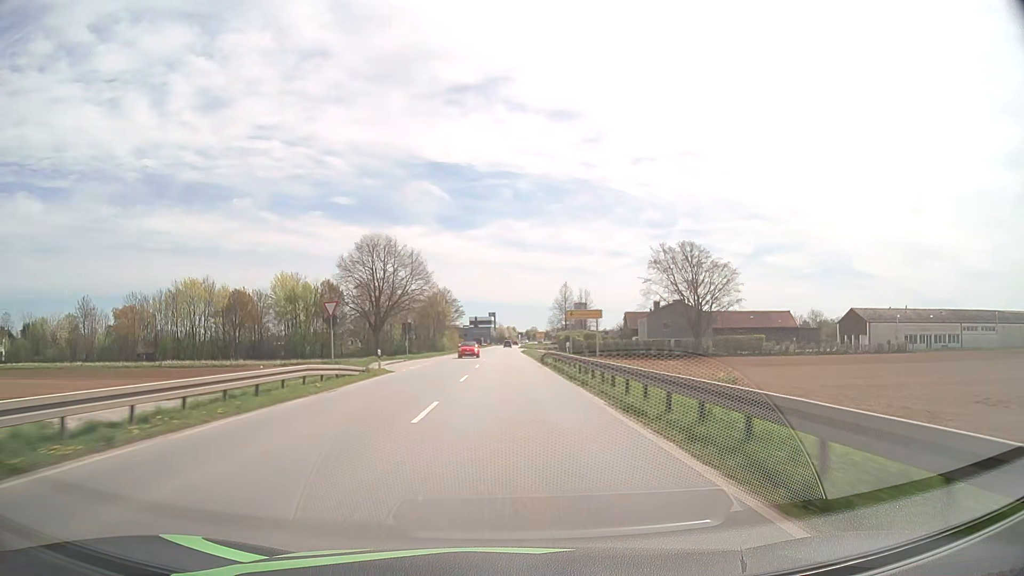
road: primary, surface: asphalt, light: Day
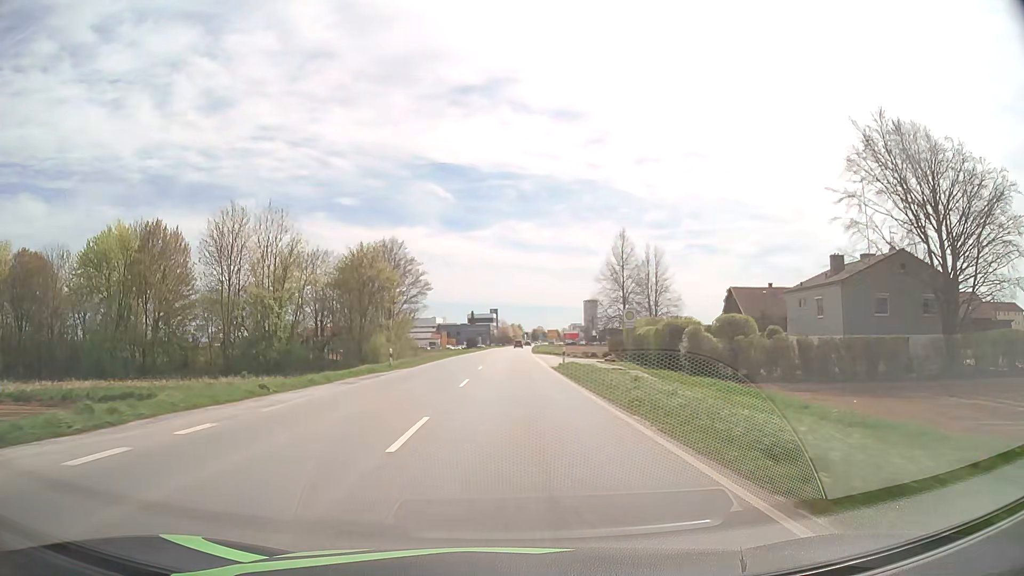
(-0.1, +63.0) m; 0°
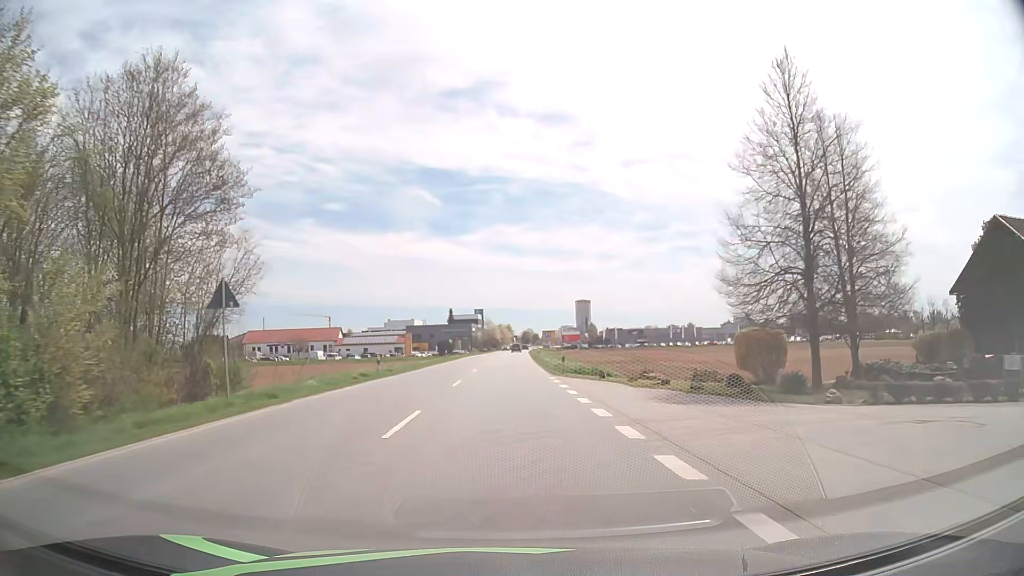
(+0.5, +46.5) m; +1°
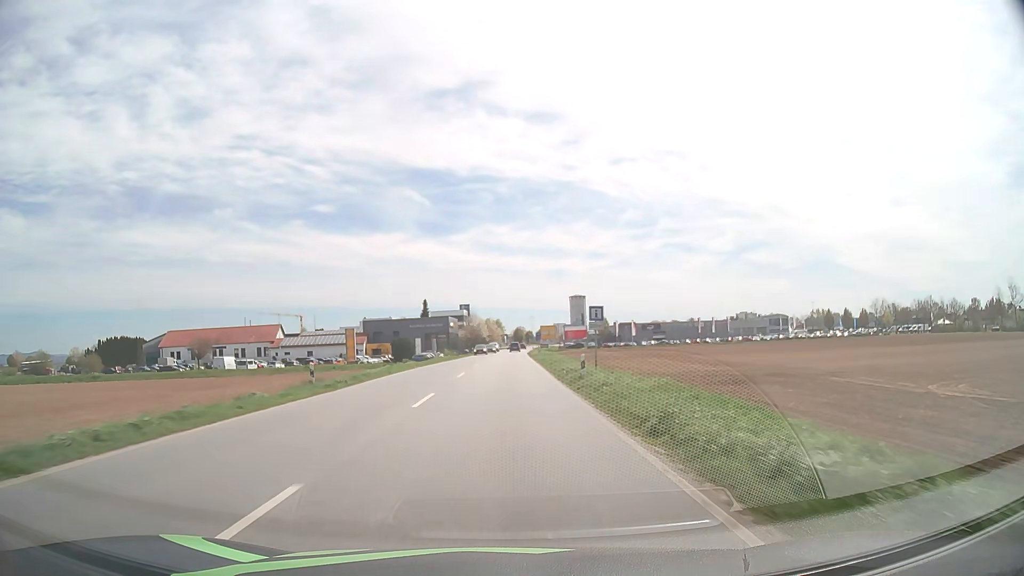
(+0.3, +43.1) m; +1°
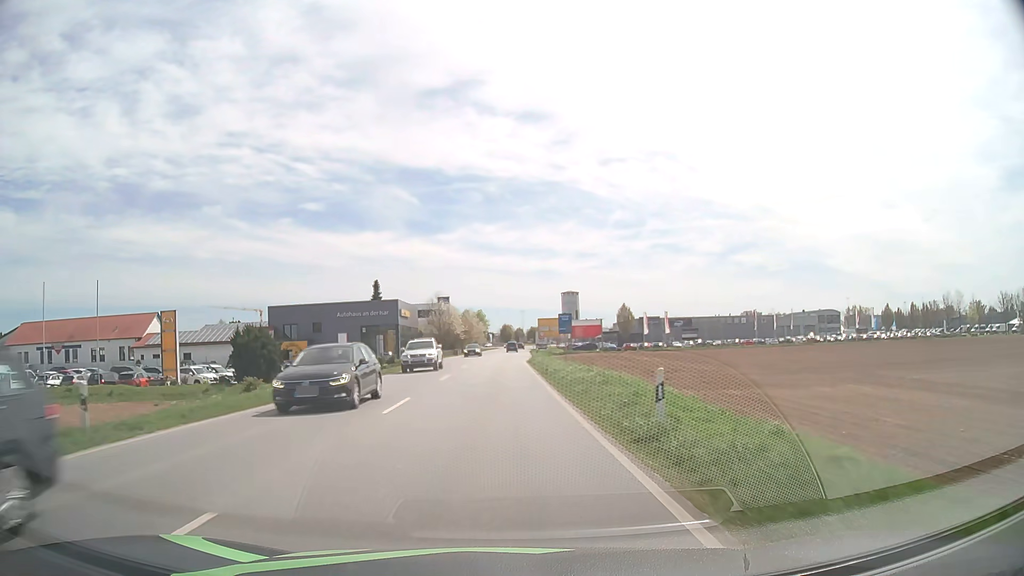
(+0.5, +49.1) m; +1°
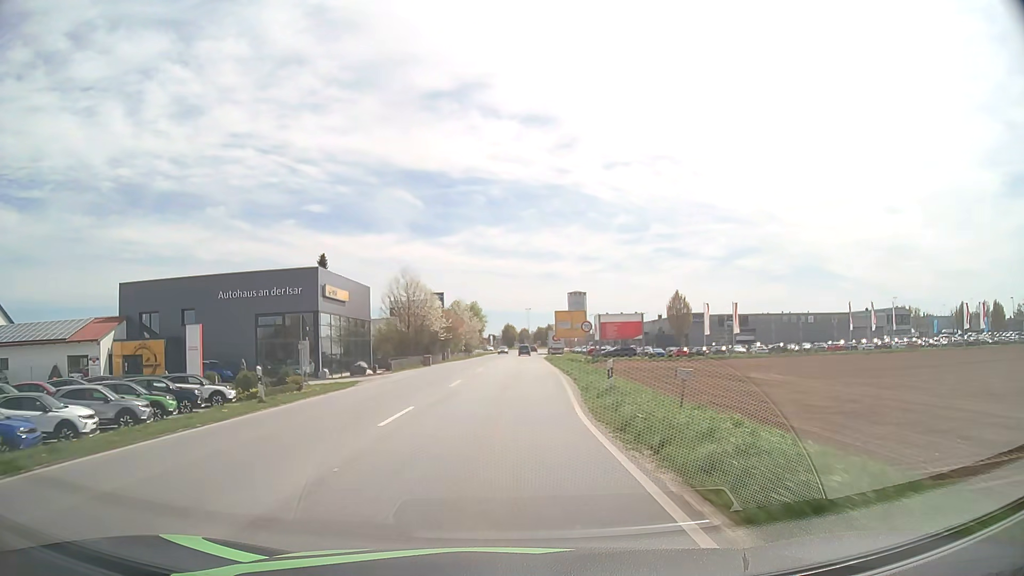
(0.0, +37.6) m; 0°
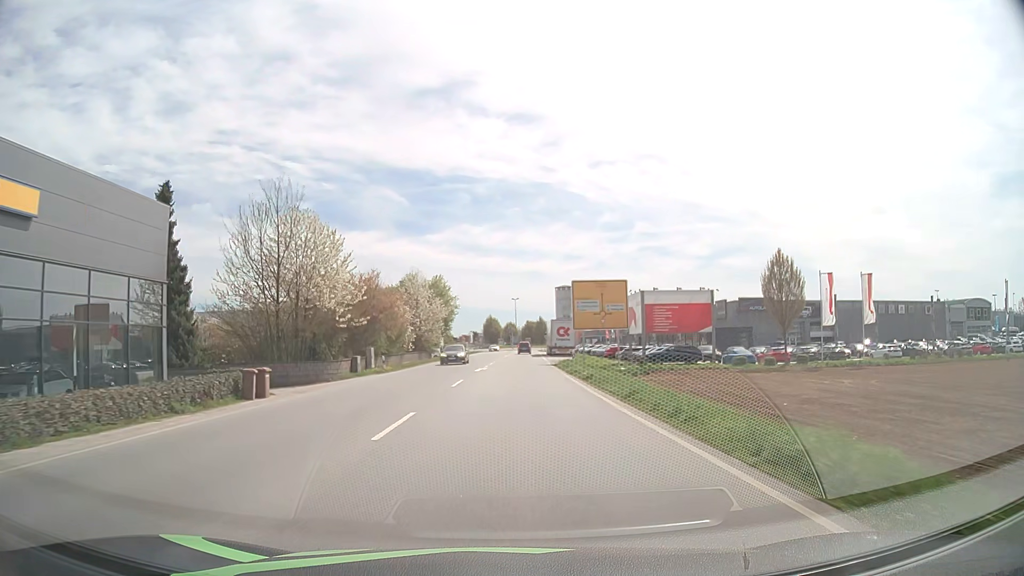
(+0.3, +38.3) m; +1°
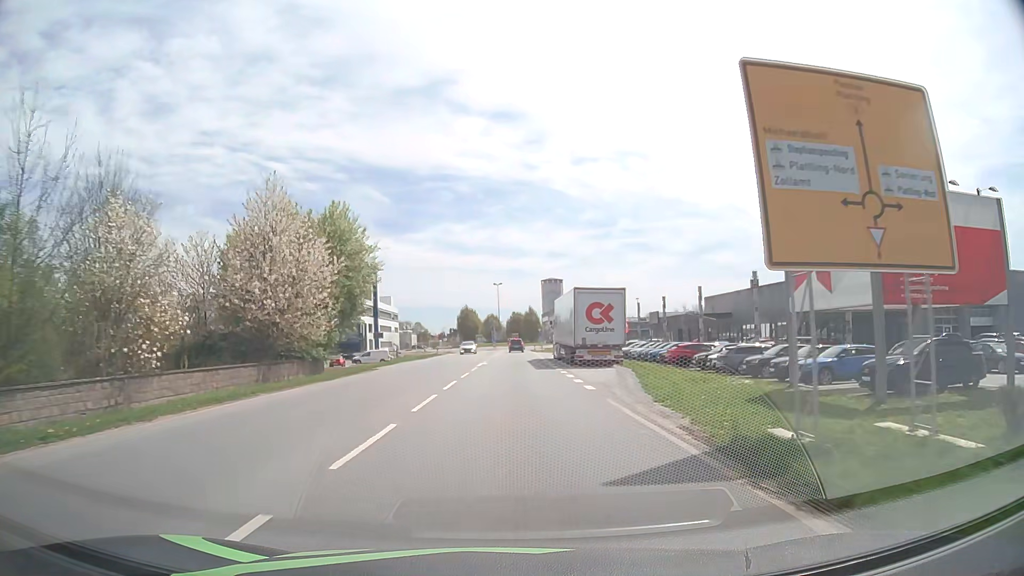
(+0.7, +38.3) m; +2°
(0, +10) (0, +20) (0, +30) (0, +40) (0, +50) (0, +60) (+1, +70) (+1, +80) (+1, +90) (+1, +100) m
